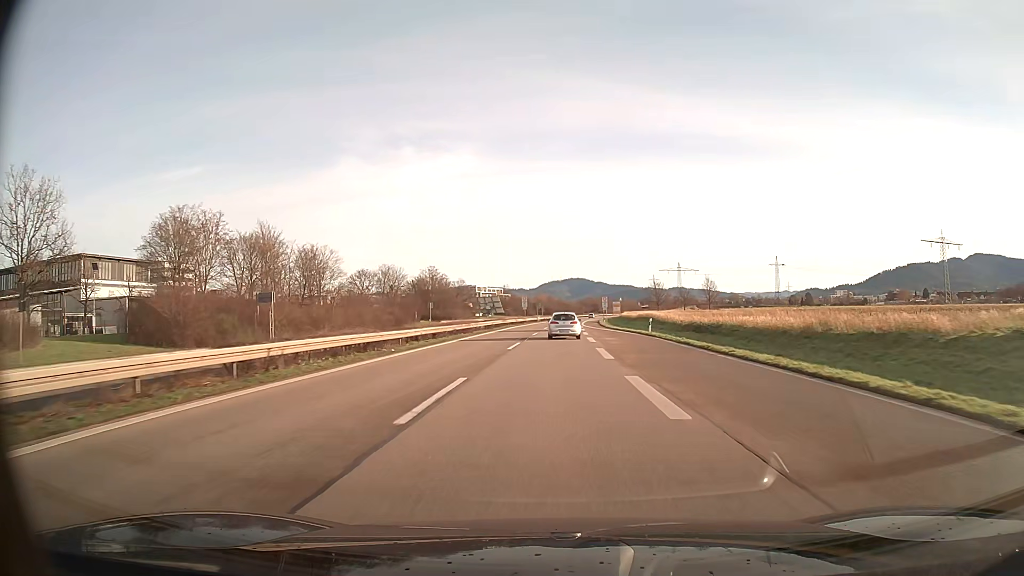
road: trunk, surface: asphalt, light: Day
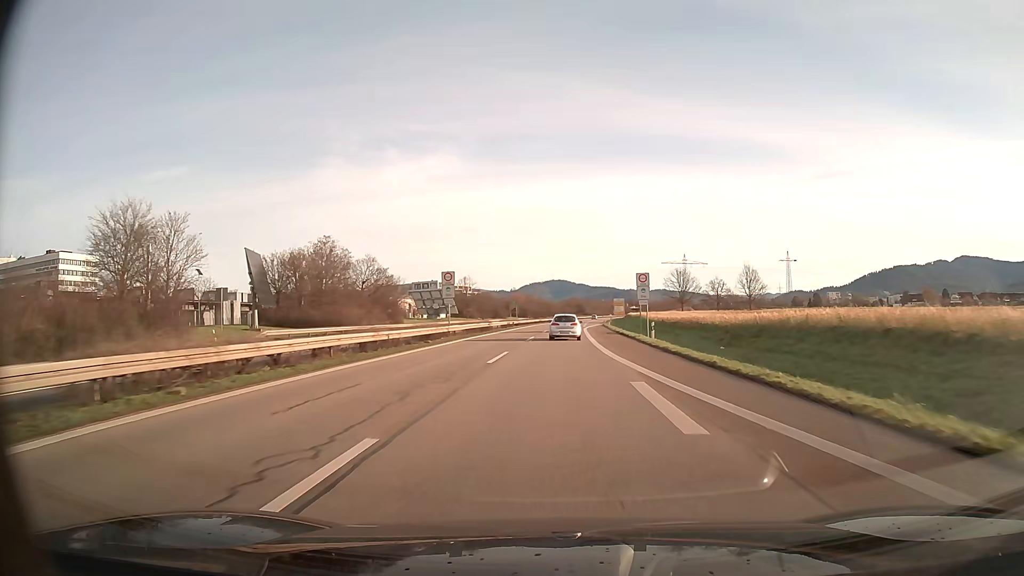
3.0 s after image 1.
(+0.9, +61.5) m; +2°
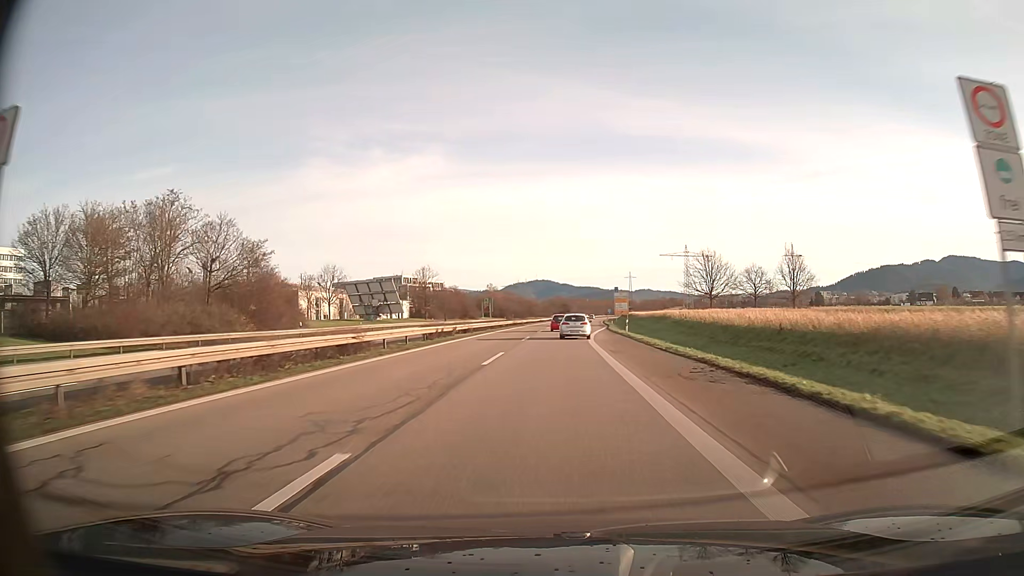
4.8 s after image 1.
(+0.4, +36.9) m; +1°
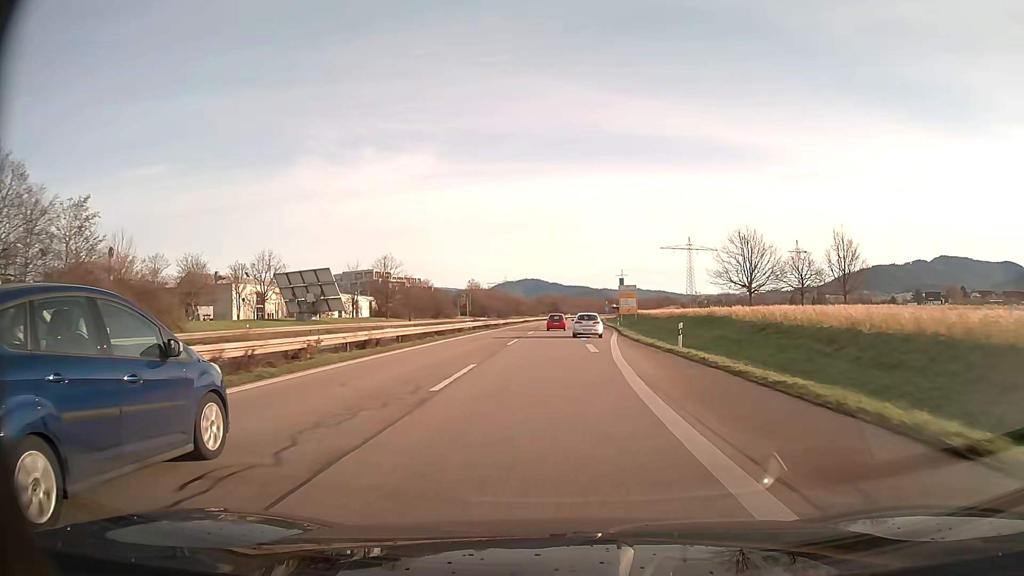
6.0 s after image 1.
(+0.3, +24.7) m; +1°
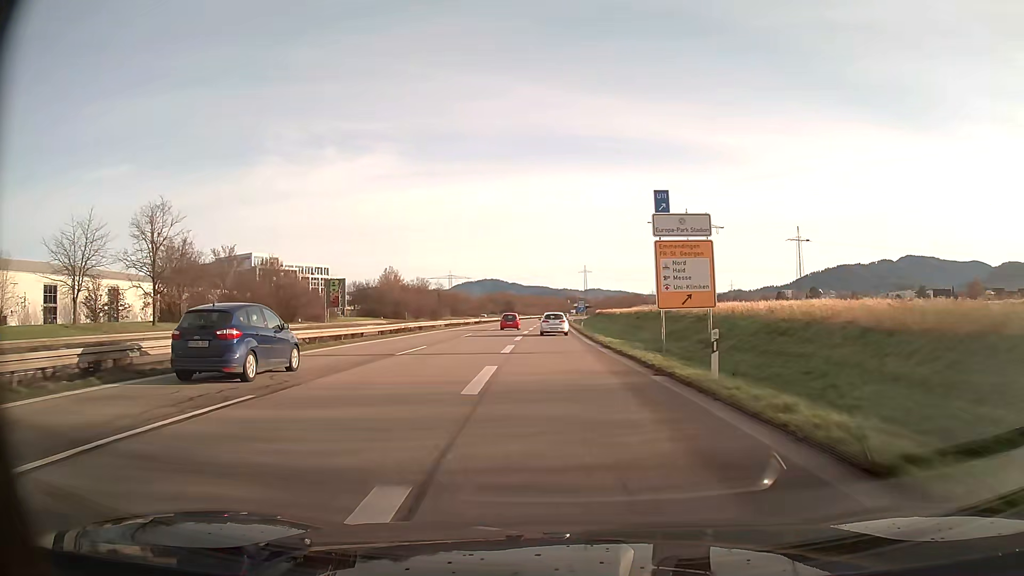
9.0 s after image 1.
(+2.4, +61.8) m; +3°
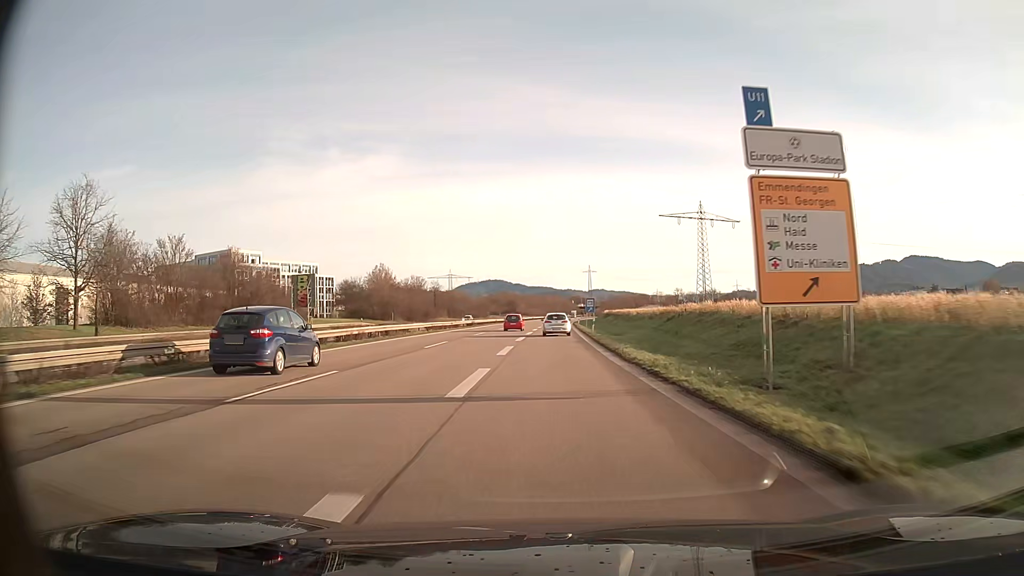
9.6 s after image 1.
(0.0, +12.4) m; 0°
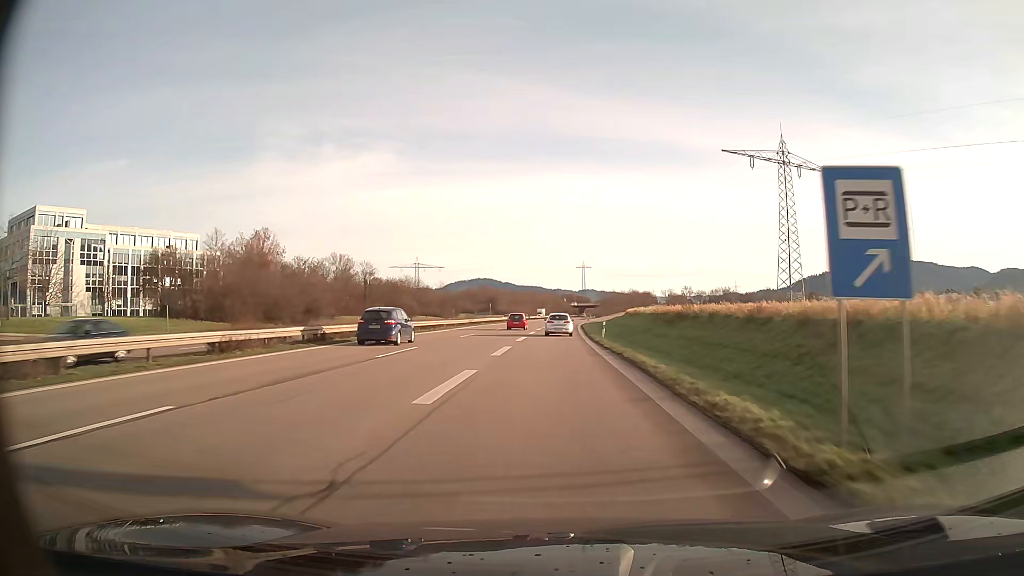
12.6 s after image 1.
(+0.2, +61.6) m; +1°
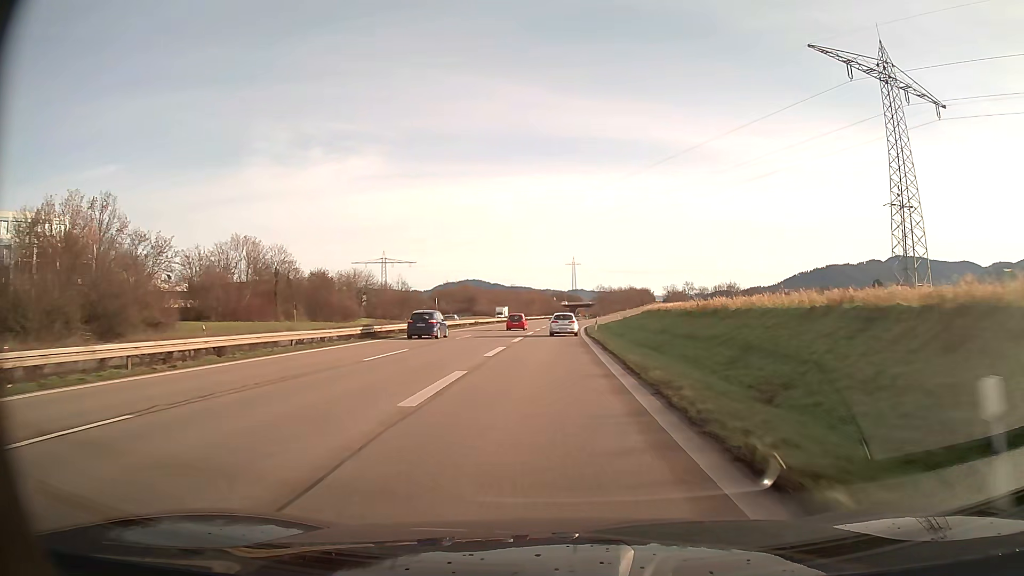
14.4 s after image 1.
(+0.3, +36.7) m; +1°
